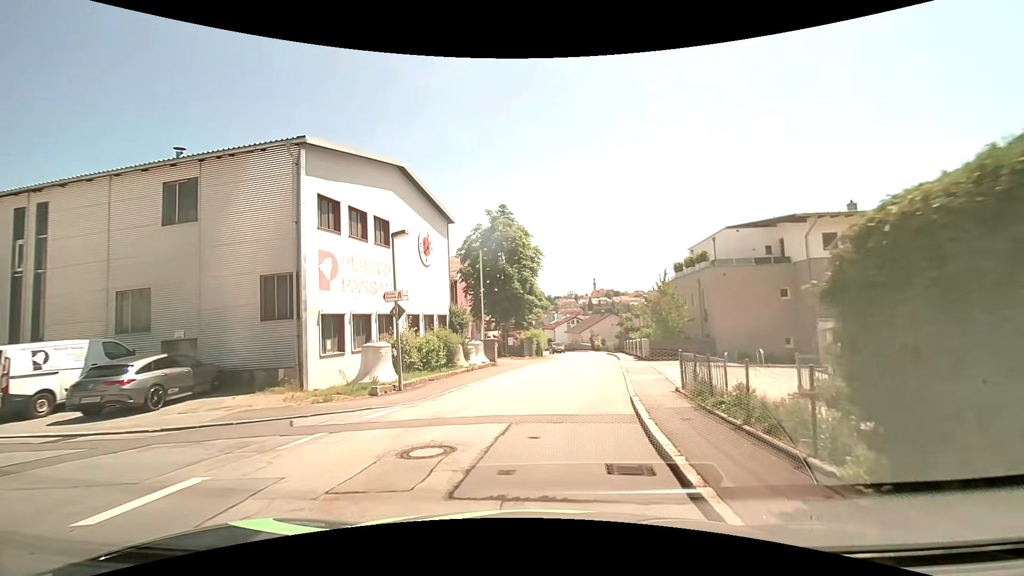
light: Day
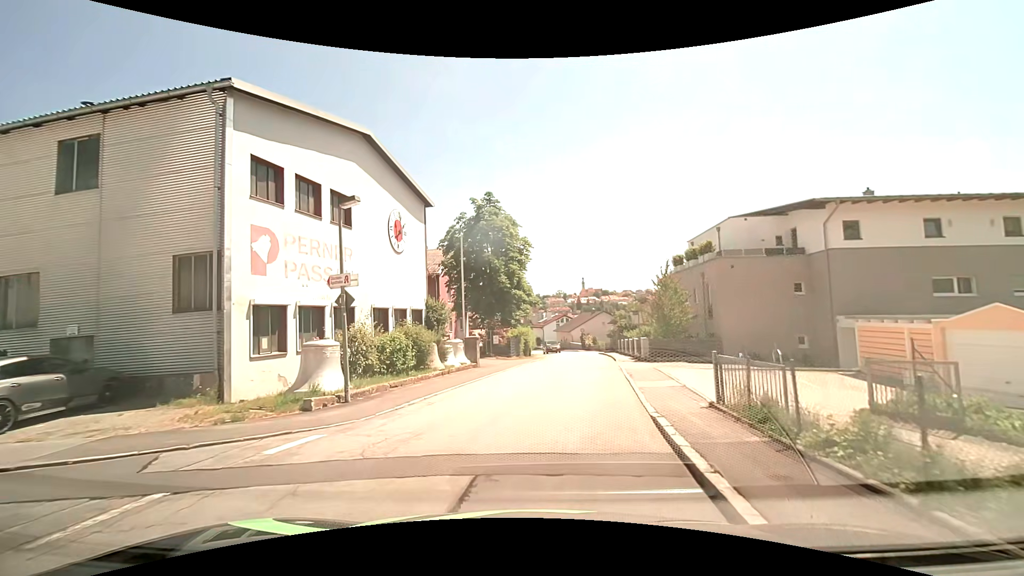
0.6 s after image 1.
(+0.1, +3.4) m; +3°
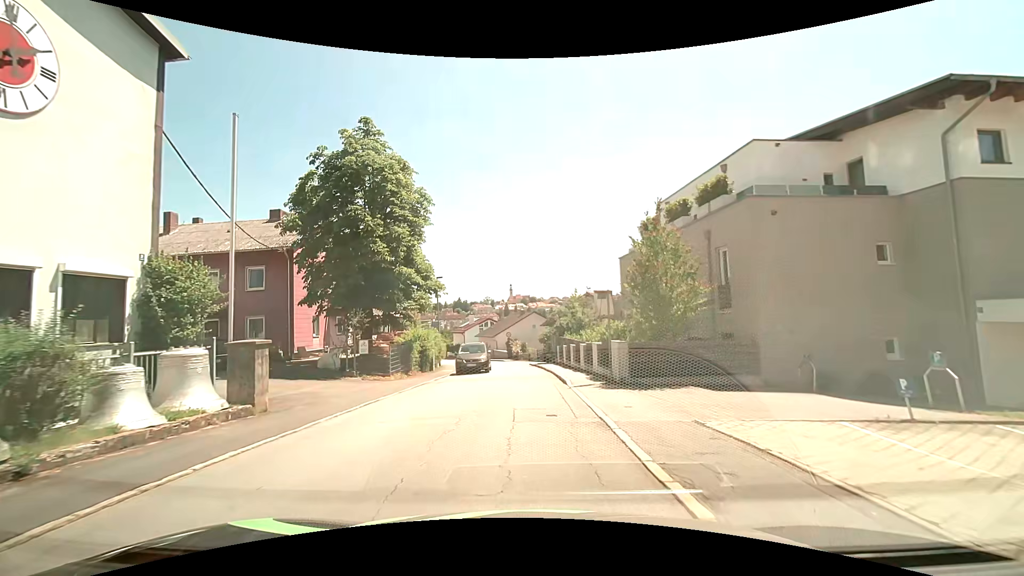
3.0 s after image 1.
(+1.0, +14.5) m; +8°
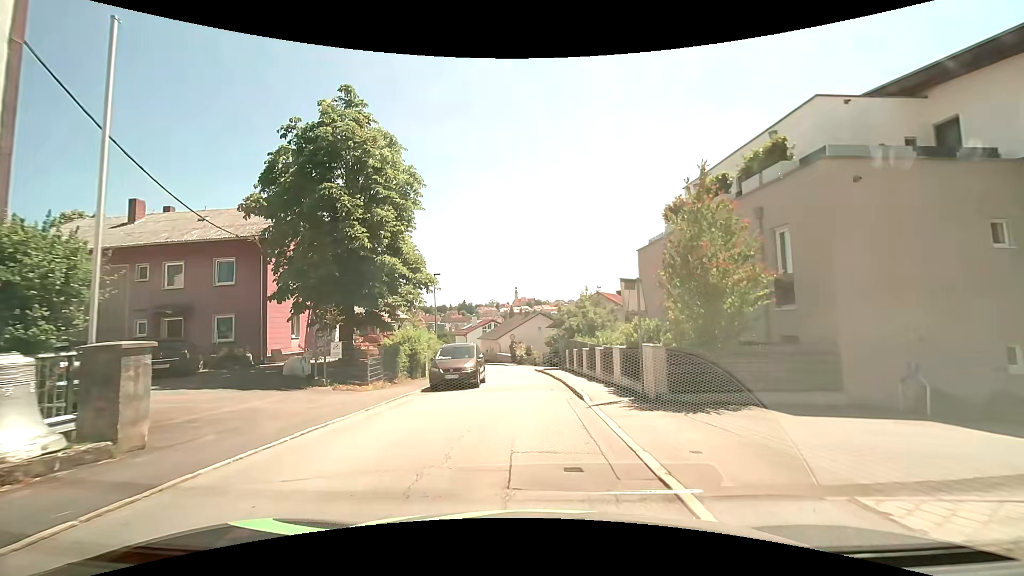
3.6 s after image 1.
(-0.1, +3.8) m; -1°
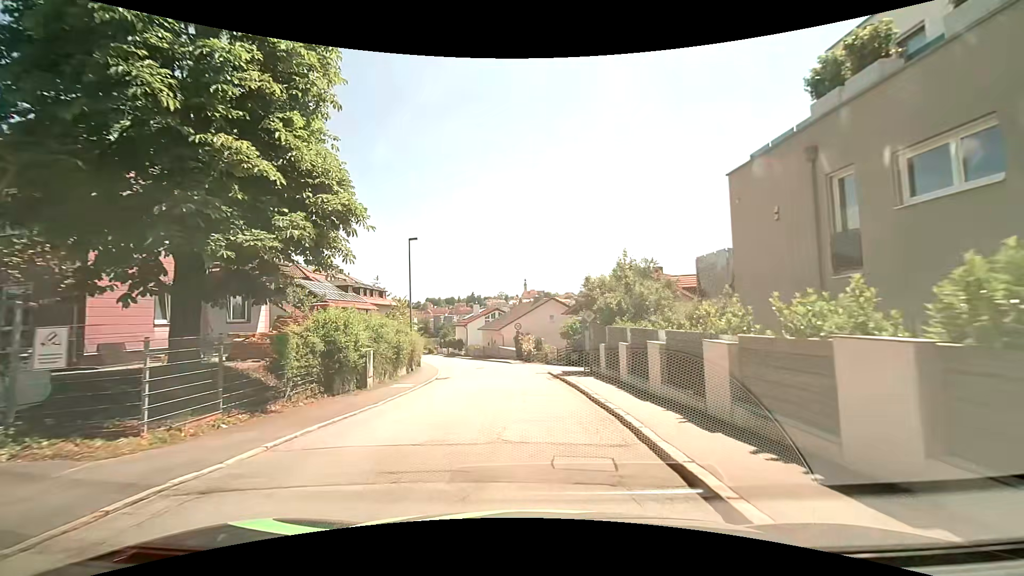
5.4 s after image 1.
(-0.1, +11.5) m; -1°
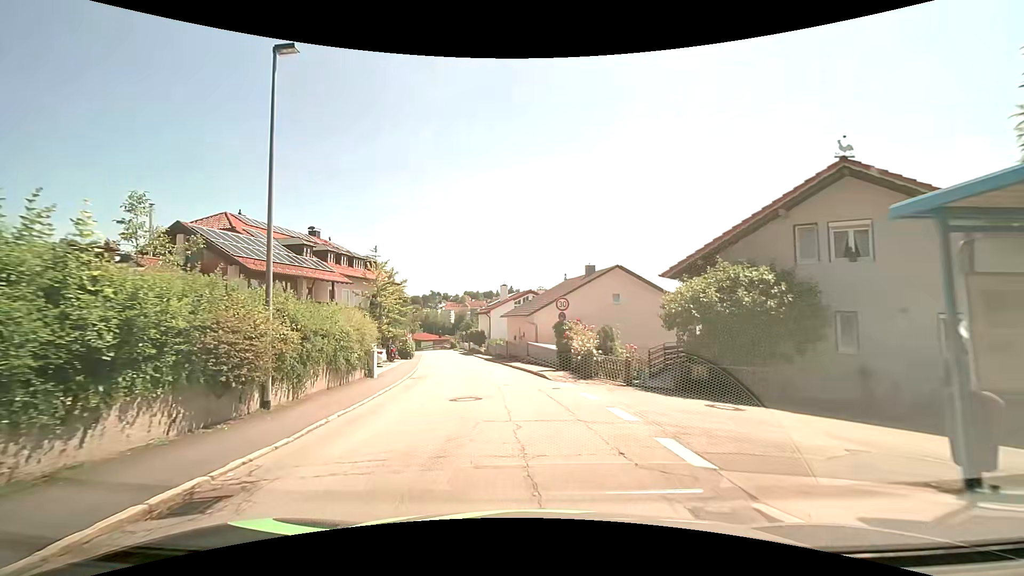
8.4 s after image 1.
(-0.9, +19.7) m; -5°
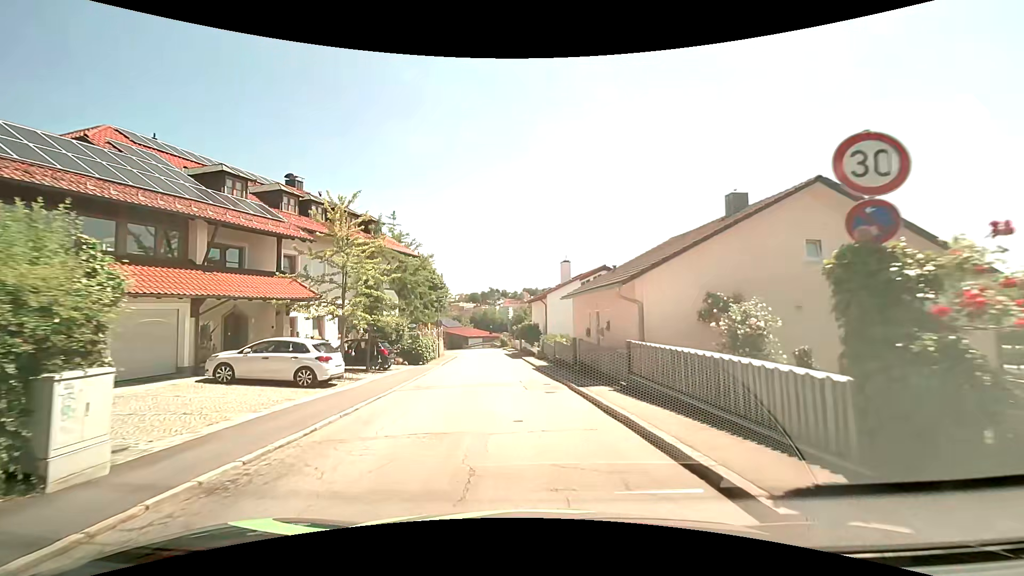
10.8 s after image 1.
(-0.9, +16.4) m; -7°
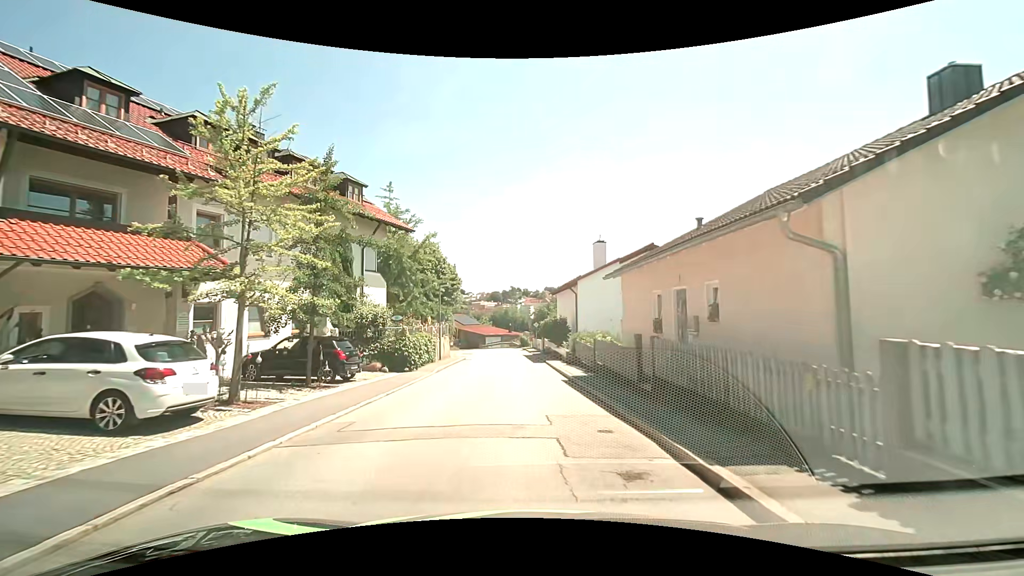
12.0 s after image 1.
(-0.2, +8.3) m; -2°
(0, +10) (0, +20) (-1, +30) (-2, +40) (-2, +50) (-3, +60) (-4, +70) (-8, +79) (-16, +85) (-25, +89) m
